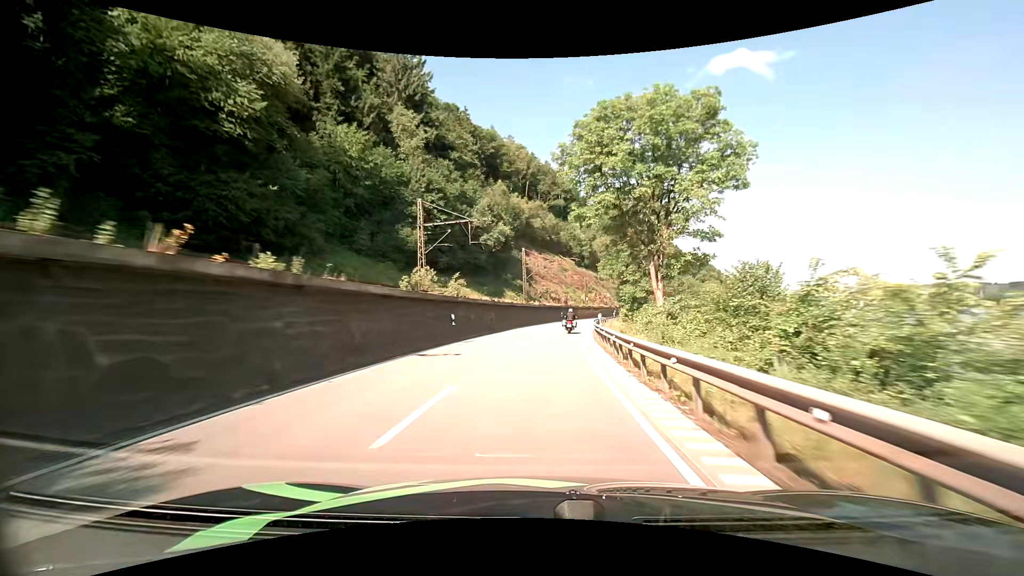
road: primary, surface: asphalt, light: Day
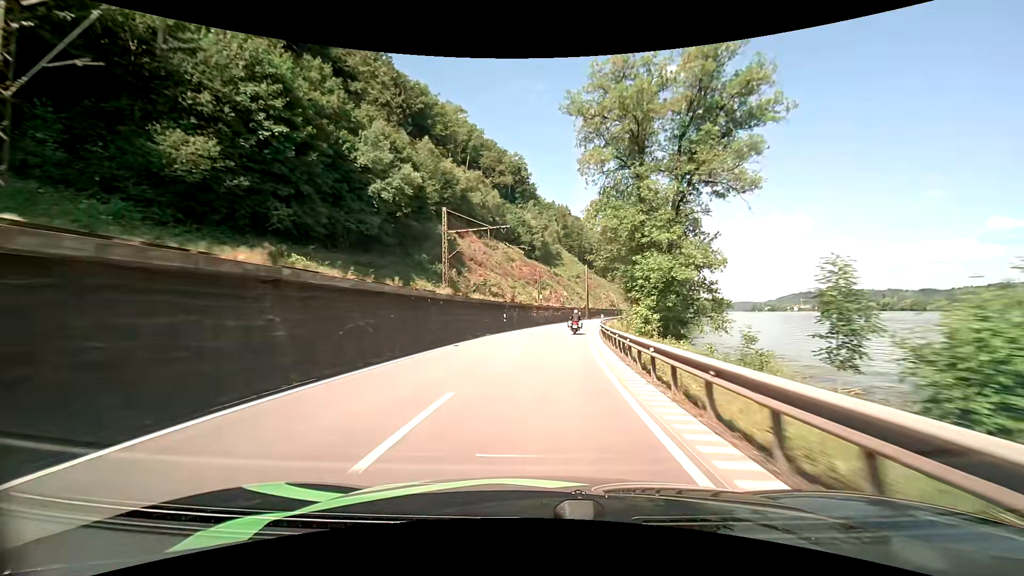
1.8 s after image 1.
(+1.8, +36.5) m; +6°
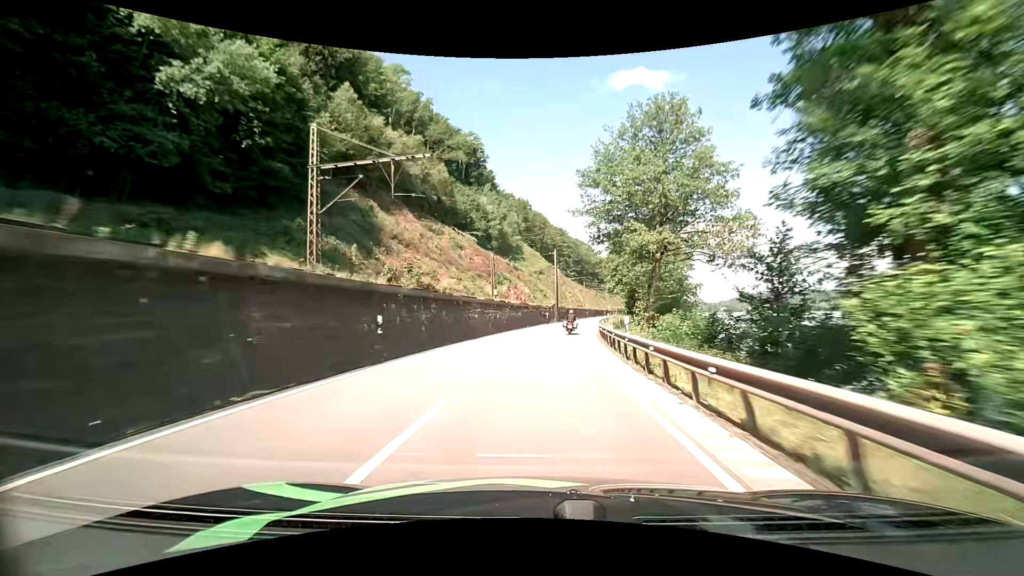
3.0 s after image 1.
(+1.1, +24.5) m; +4°
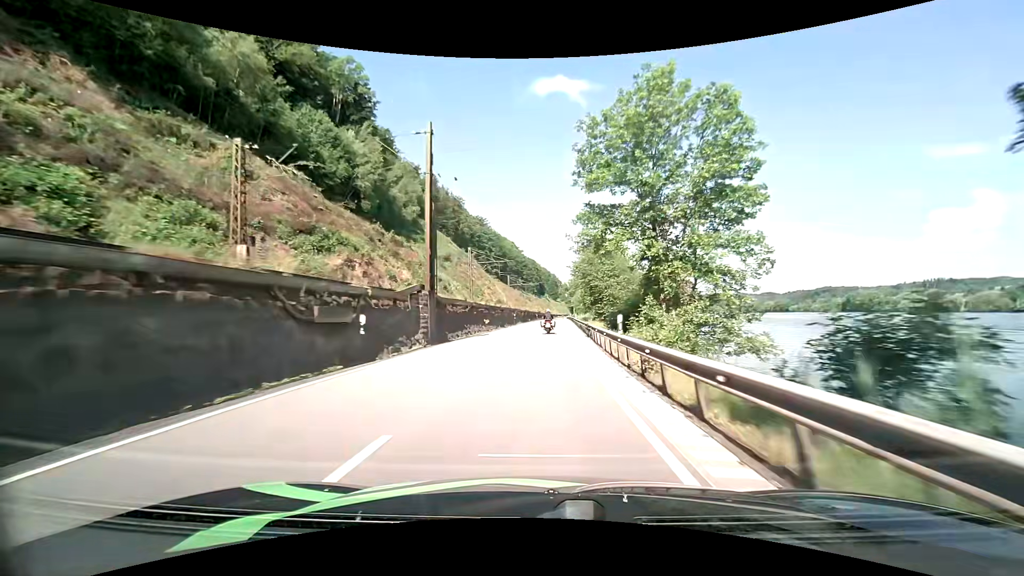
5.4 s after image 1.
(+4.3, +49.5) m; +9°
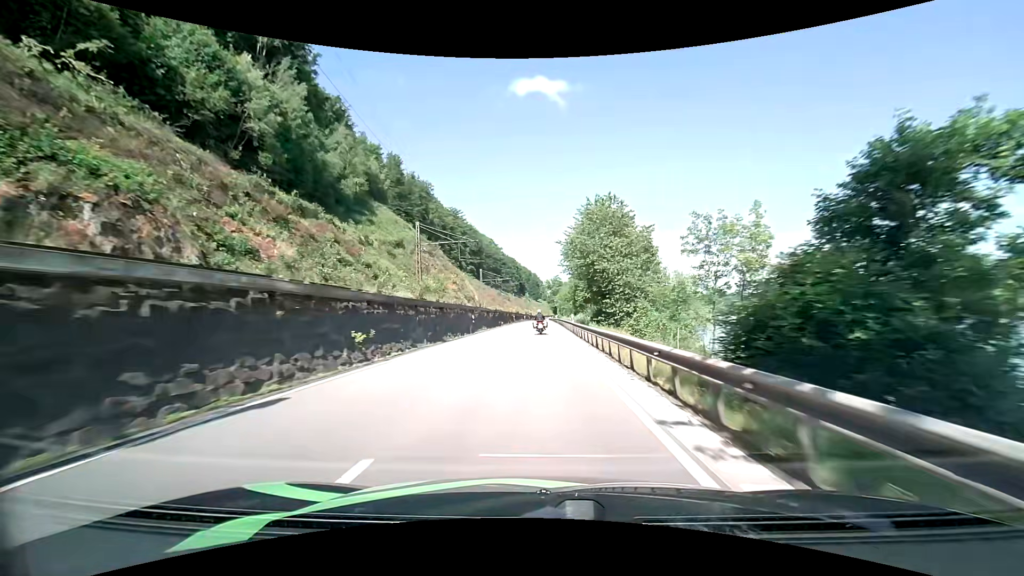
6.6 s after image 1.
(+0.6, +24.6) m; +2°
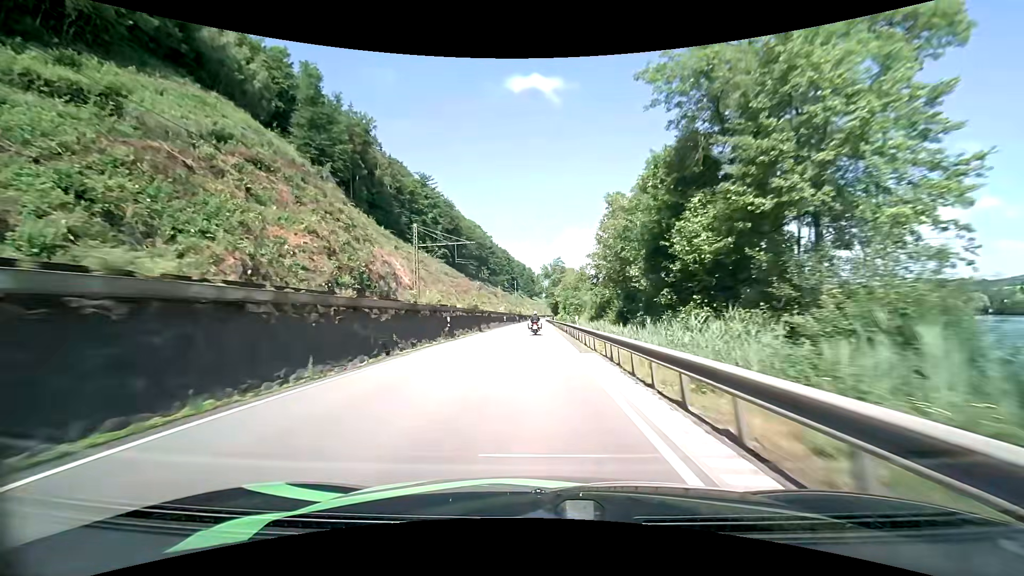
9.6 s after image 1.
(+1.0, +61.2) m; +1°
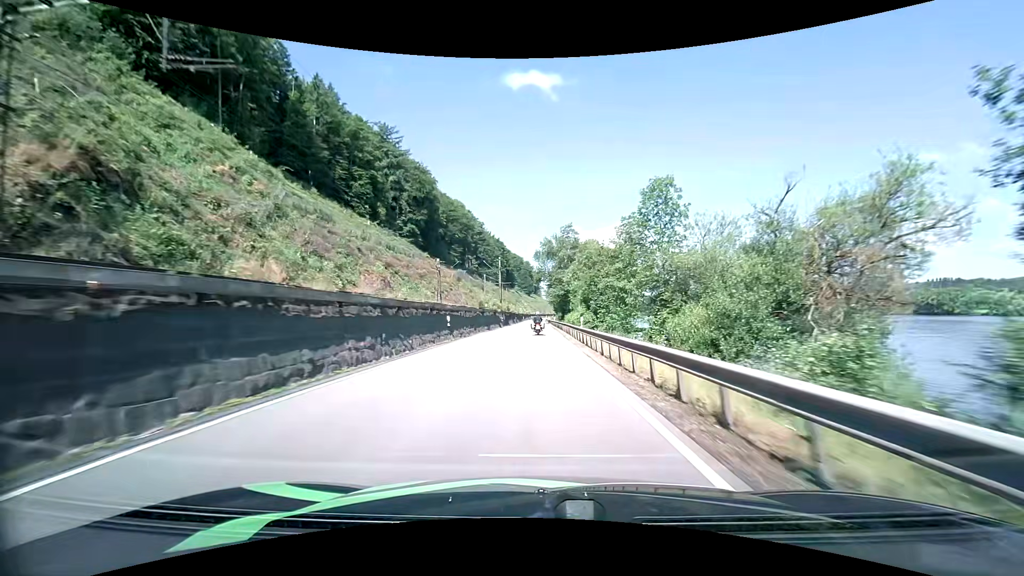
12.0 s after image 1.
(0.0, +49.2) m; 0°
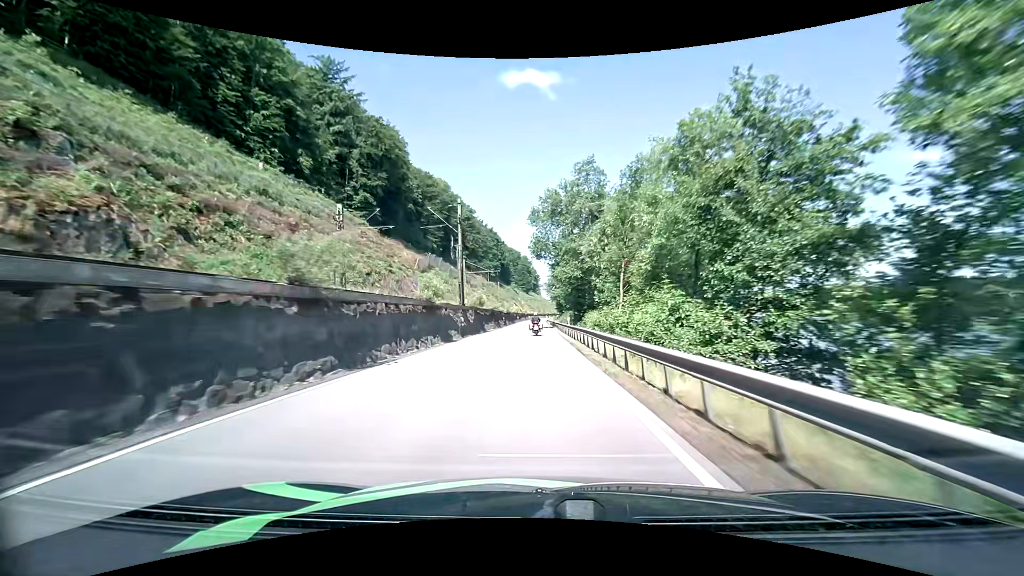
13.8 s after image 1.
(+0.1, +37.7) m; 0°
(0, +10) (0, +20) (0, +30) (0, +40) (0, +50) (0, +60) (0, +70) (0, +80) (0, +90) (0, +100) m
